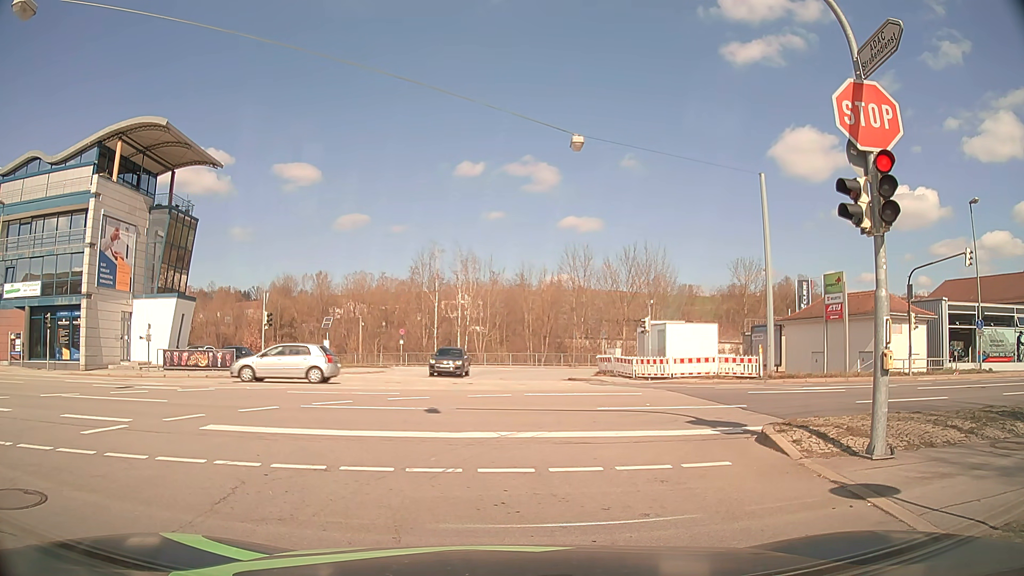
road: tertiary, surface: asphalt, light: Day
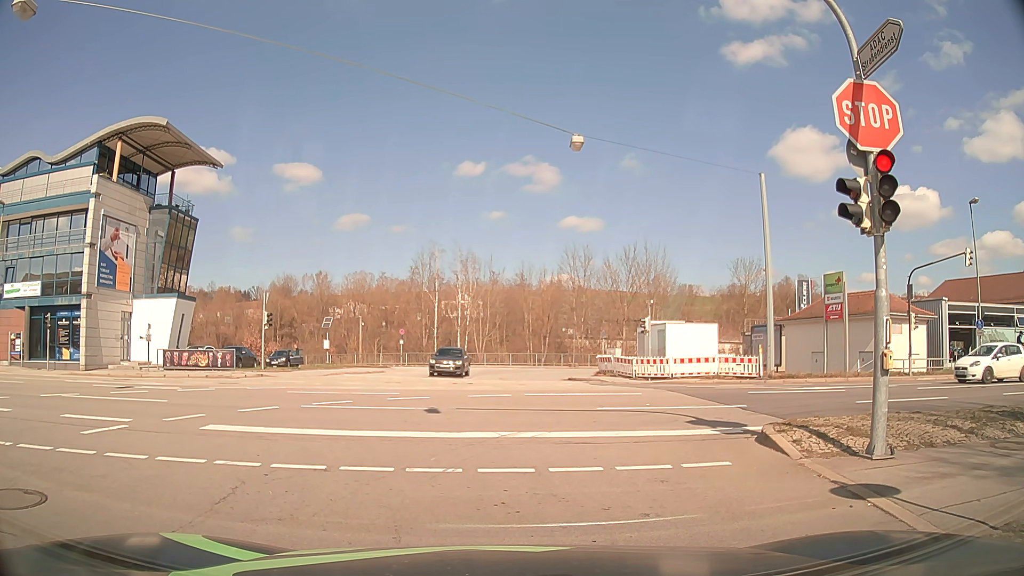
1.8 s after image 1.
(0.0, 0.0) m; 0°
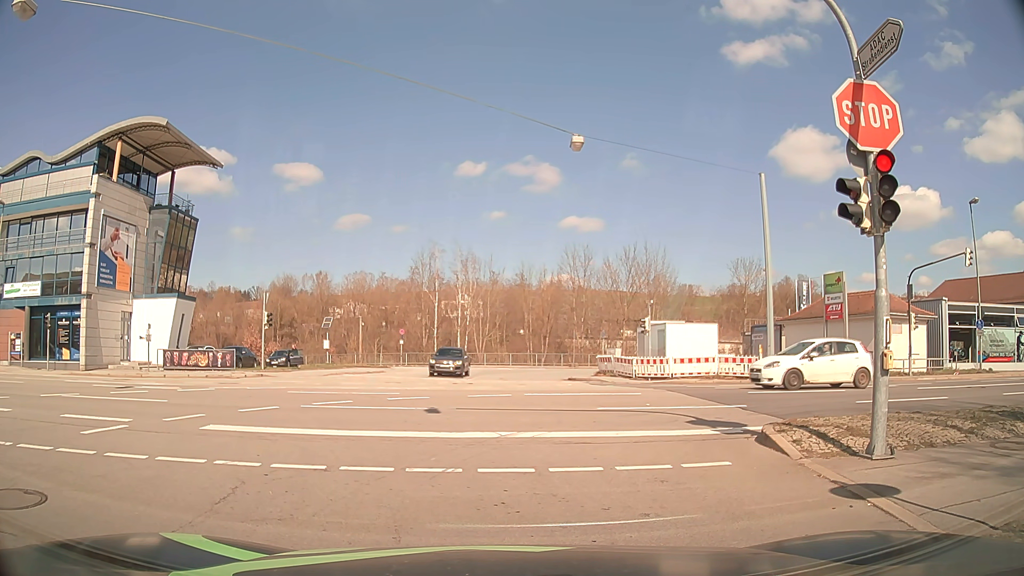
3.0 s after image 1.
(0.0, 0.0) m; 0°
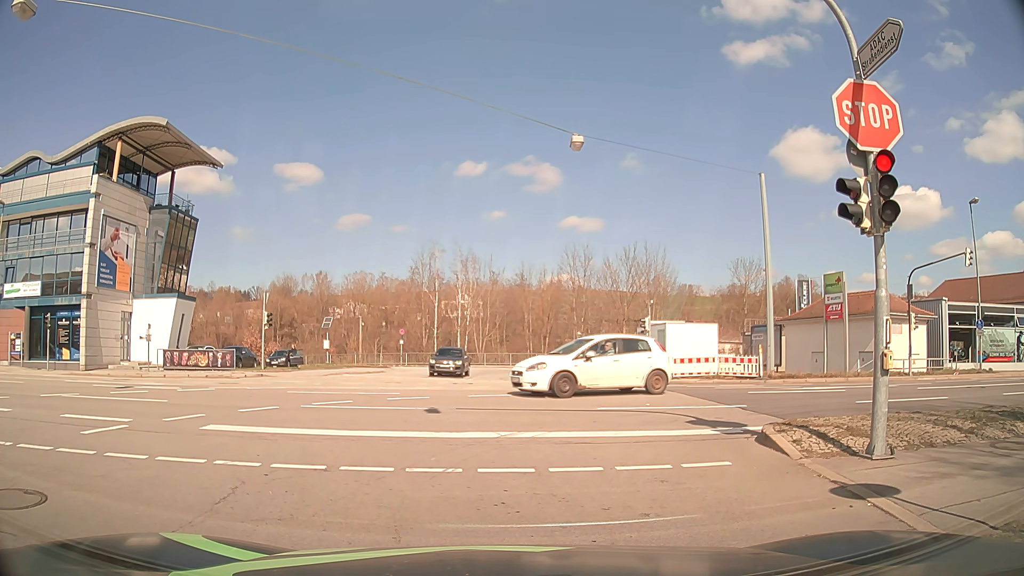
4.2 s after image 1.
(0.0, 0.0) m; 0°
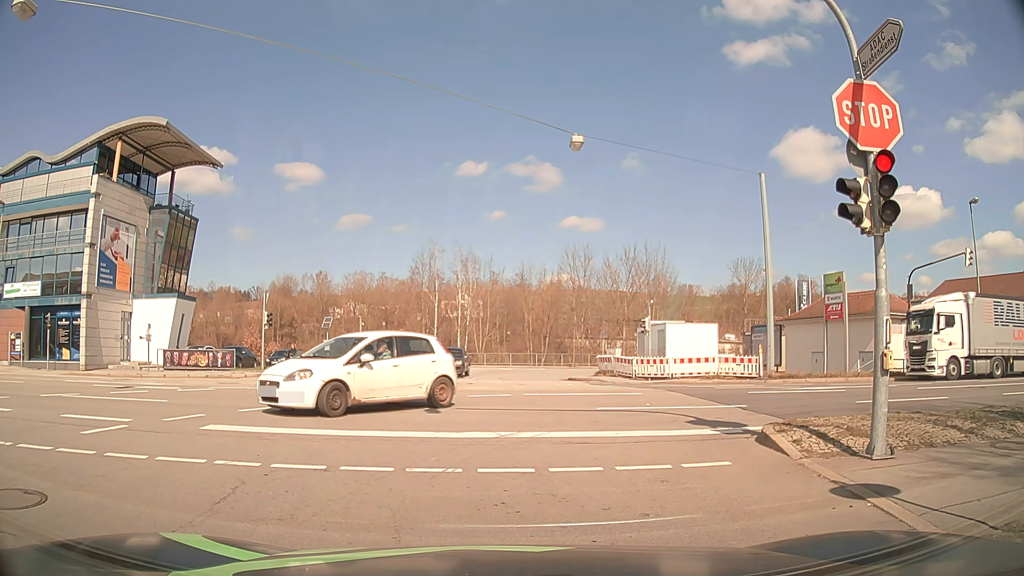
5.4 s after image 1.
(0.0, 0.0) m; 0°
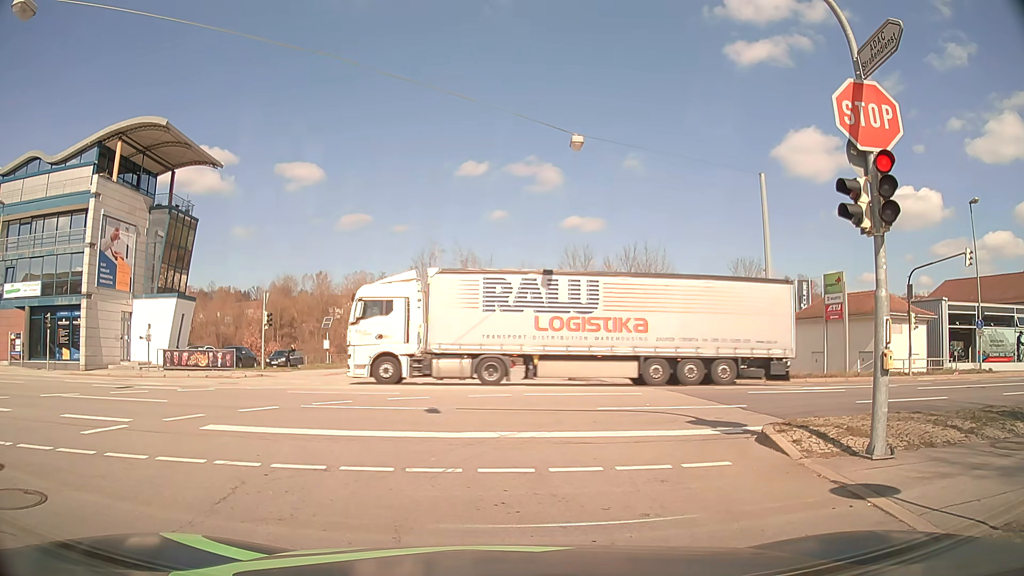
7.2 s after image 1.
(0.0, 0.0) m; 0°
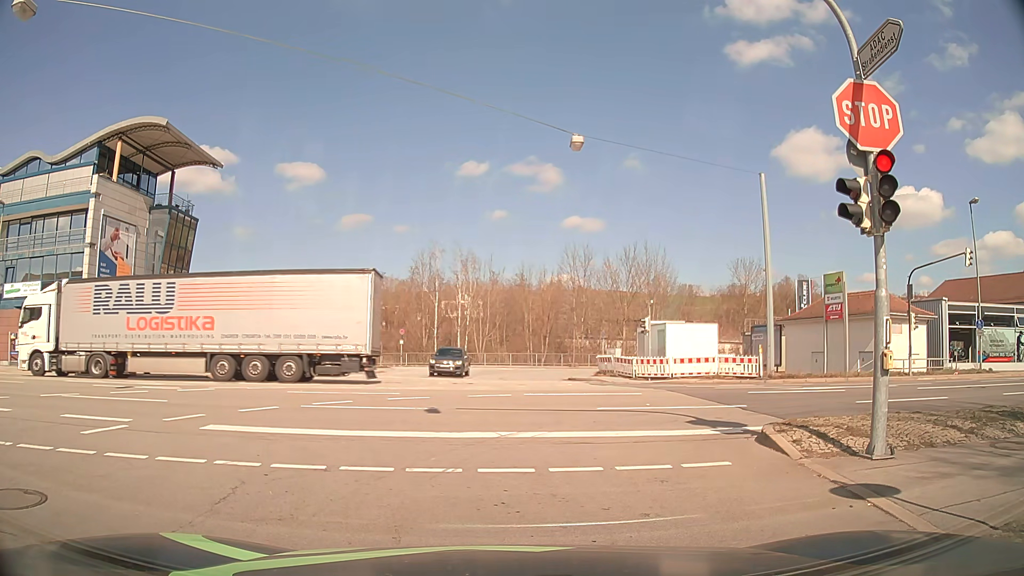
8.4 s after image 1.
(0.0, 0.0) m; 0°
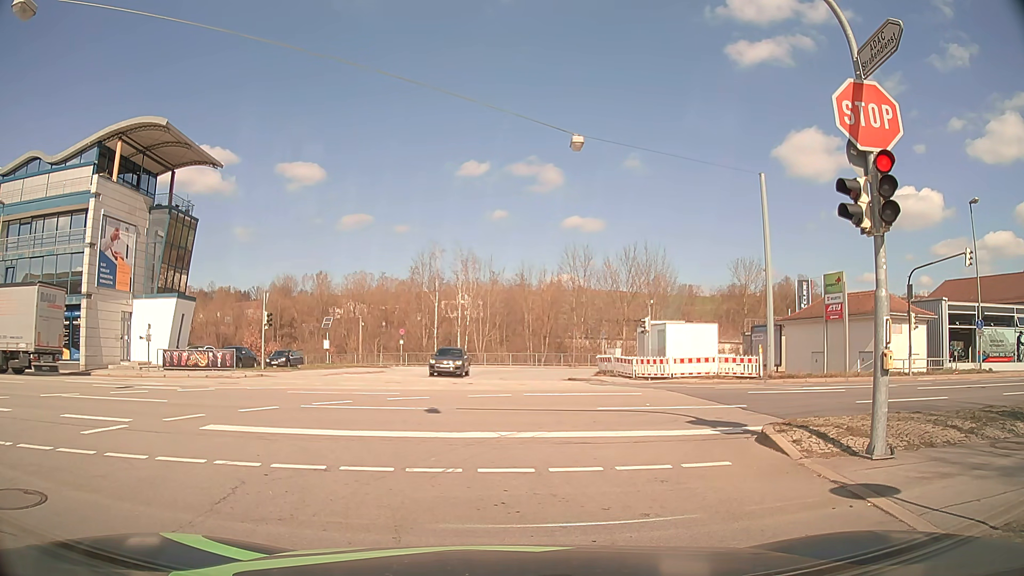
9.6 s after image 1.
(0.0, 0.0) m; 0°
(-1, +10) (-6, +19) (-14, +24) (-24, +26) (-34, +26) (-44, +26) (-54, +25) (-64, +25) (-74, +25) (-84, +25) m
